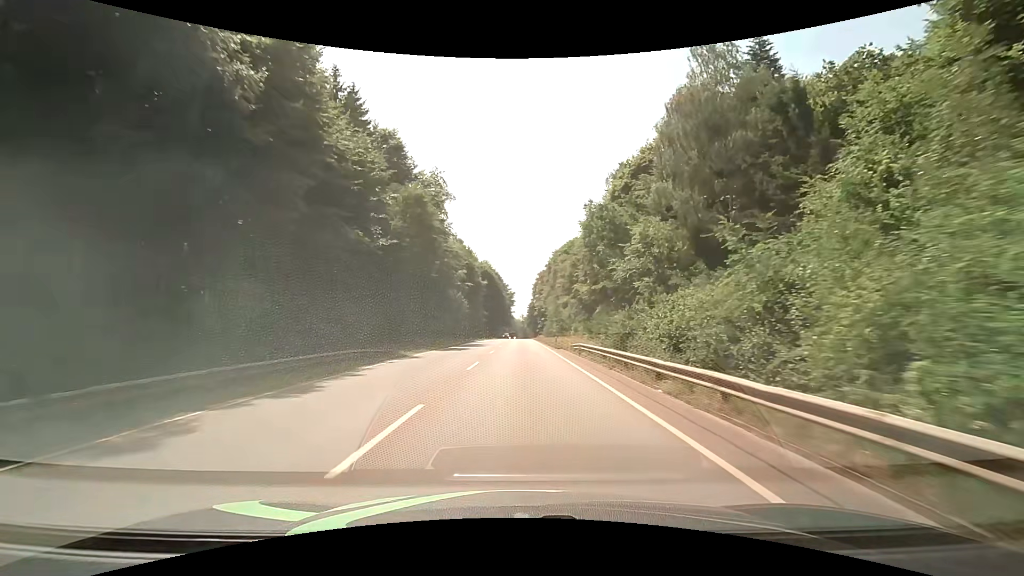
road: secondary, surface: asphalt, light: Day
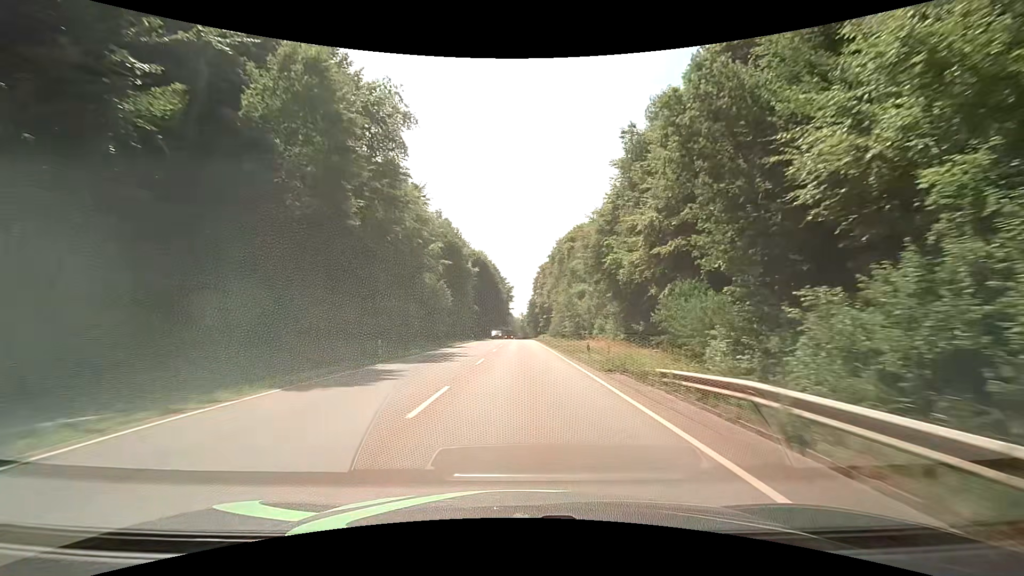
(+0.1, +21.3) m; 0°
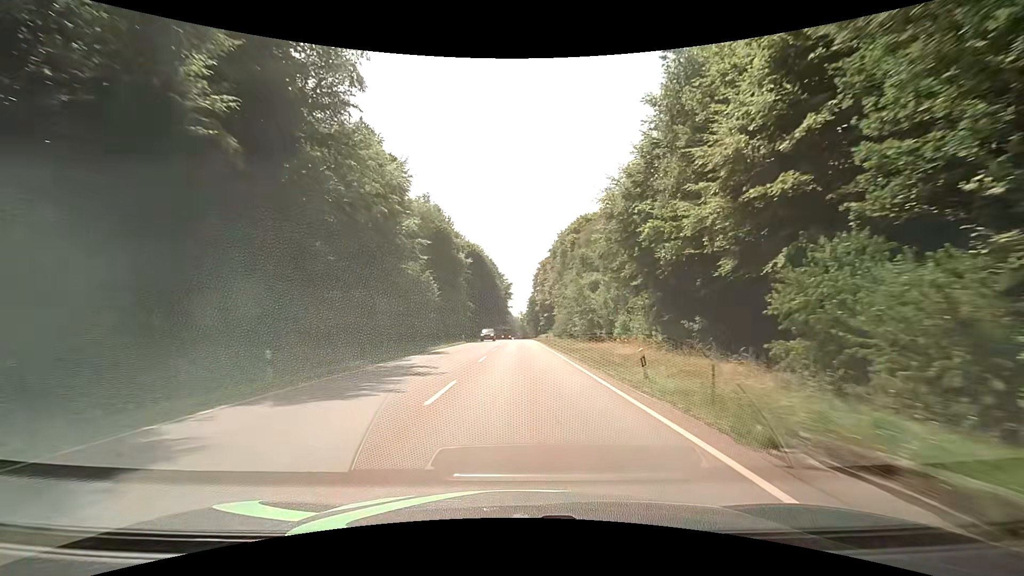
(0.0, +10.8) m; 0°
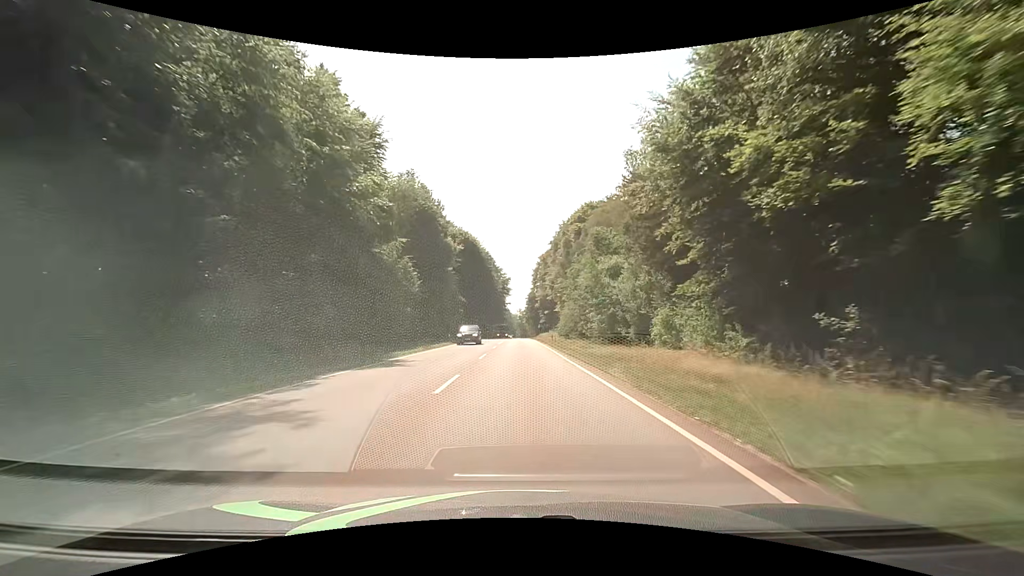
(0.0, +10.9) m; 0°
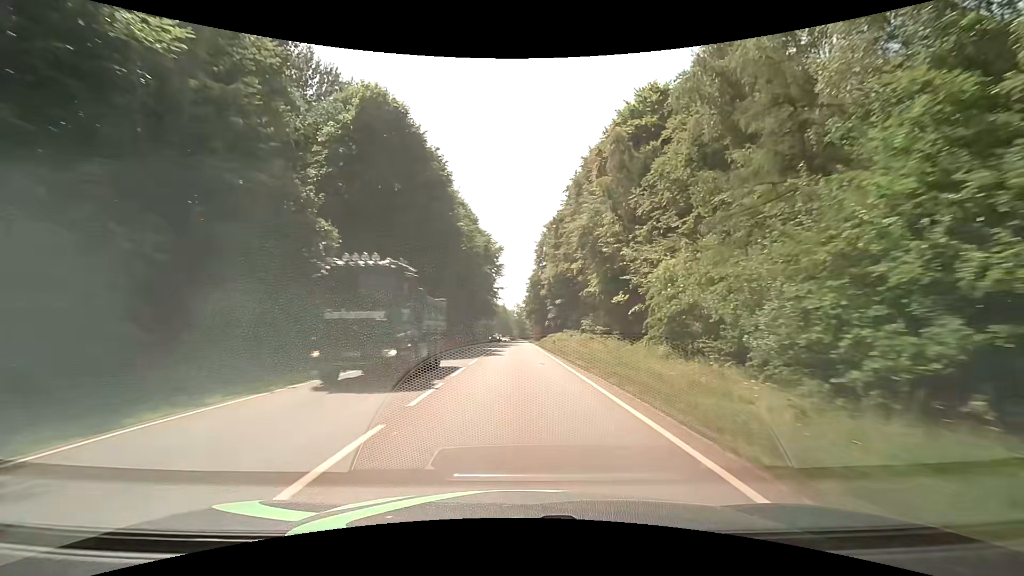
(+0.1, +55.7) m; 0°
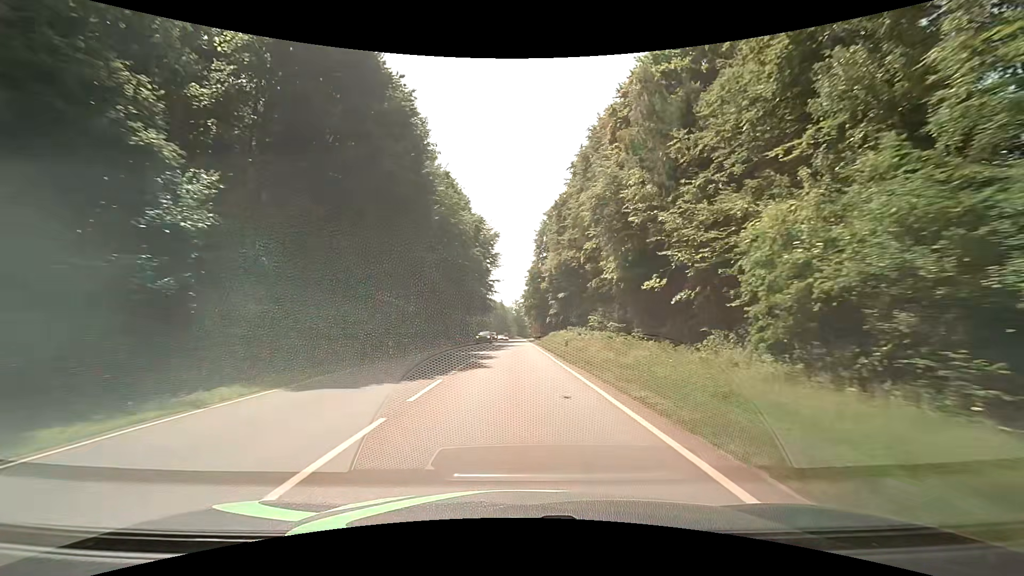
(+0.1, +11.4) m; +1°
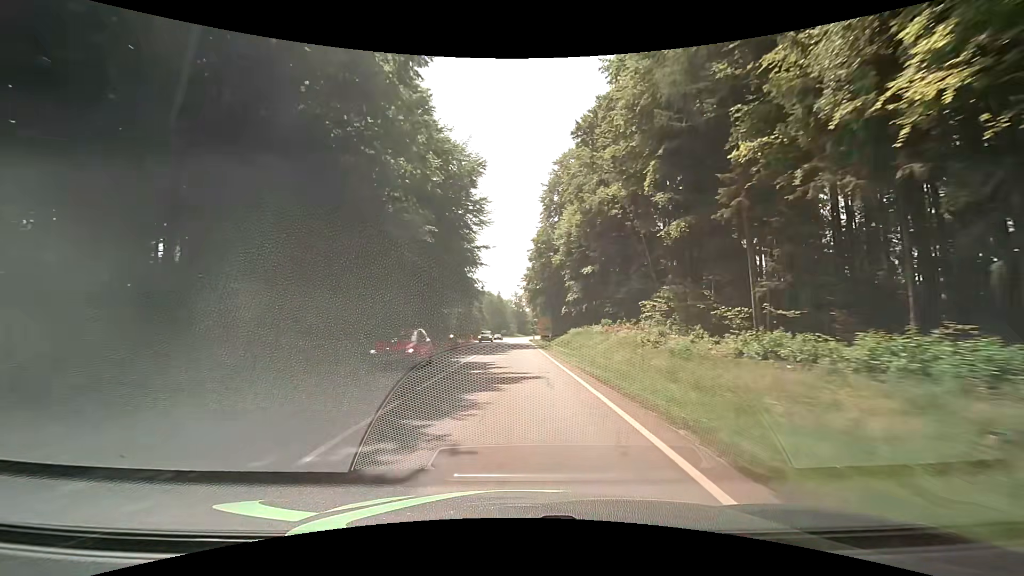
(-0.2, +35.0) m; 0°
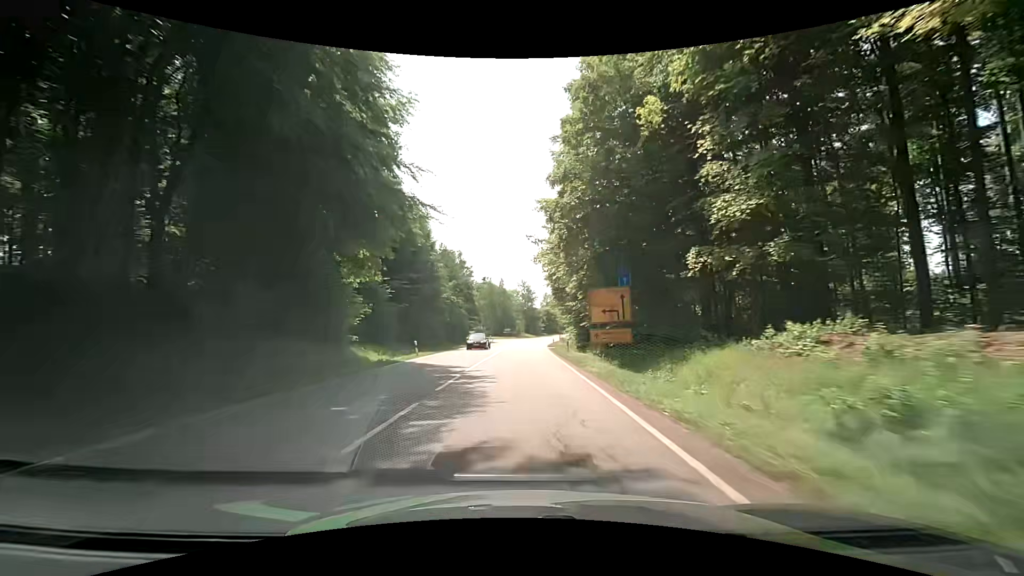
(-0.1, +47.7) m; -1°
(0, +10) (0, +20) (0, +30) (0, +40) (0, +50) (0, +60) (+1, +70) (+1, +80) (+2, +90) (+3, +100) m
